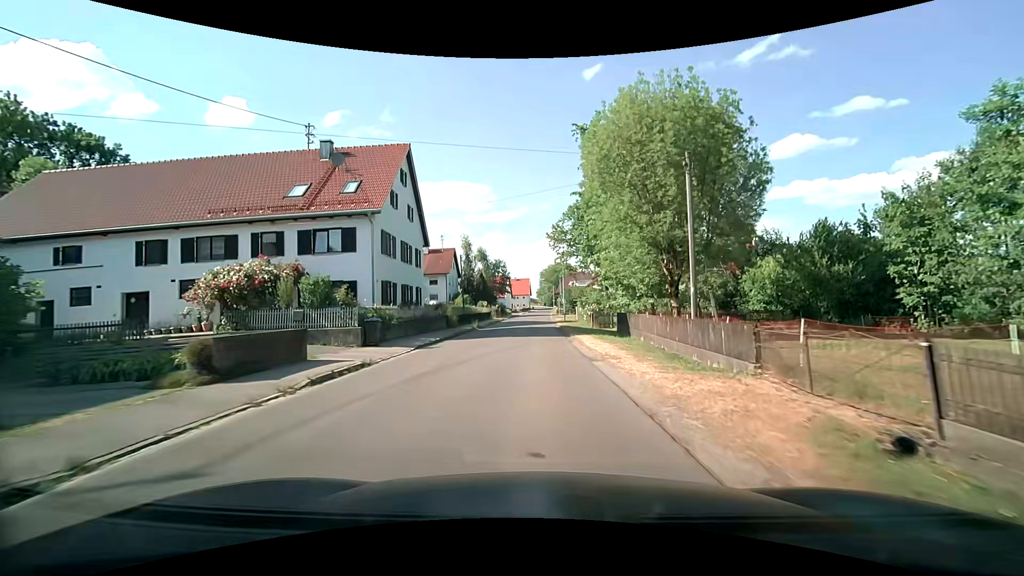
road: secondary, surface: asphalt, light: Day
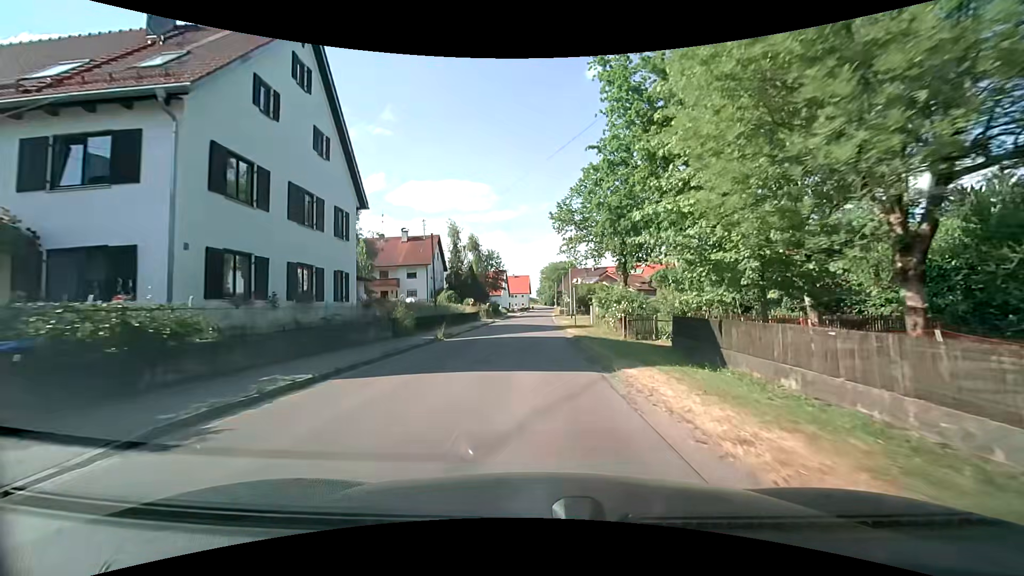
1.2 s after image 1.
(0.0, +14.0) m; 0°
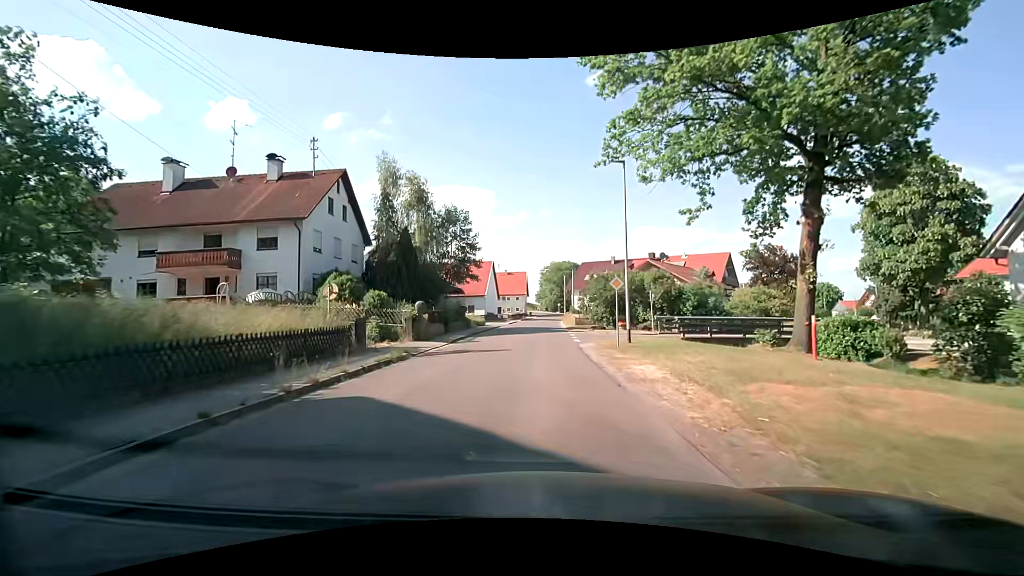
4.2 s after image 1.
(-0.1, +35.4) m; 0°
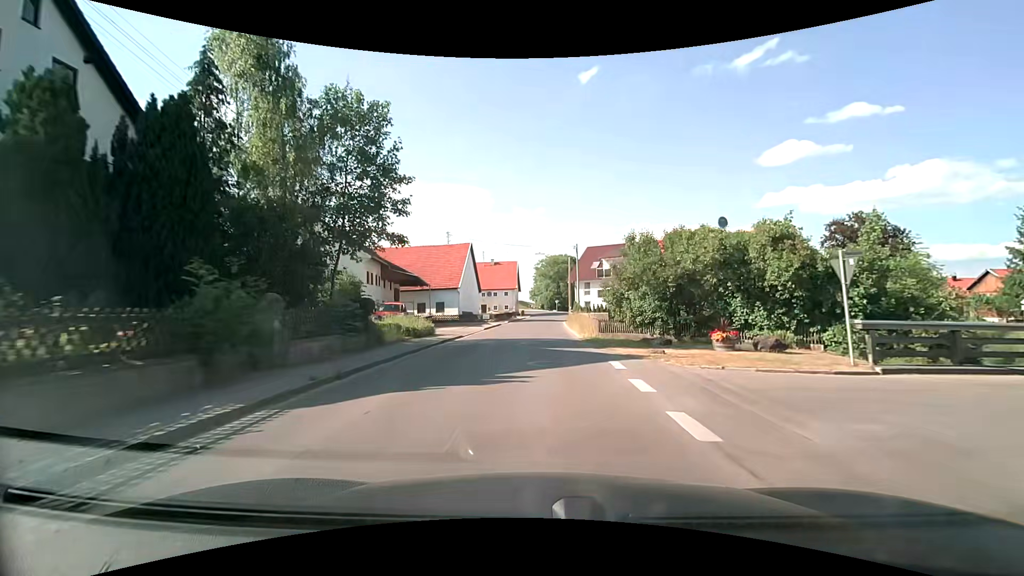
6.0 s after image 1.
(+0.2, +21.9) m; +1°
(0, +10) (0, +20) (0, +30) (0, +40) (+1, +50) (+1, +60) (+2, +70) (+3, +80) (+4, +90) (+4, +100) m
